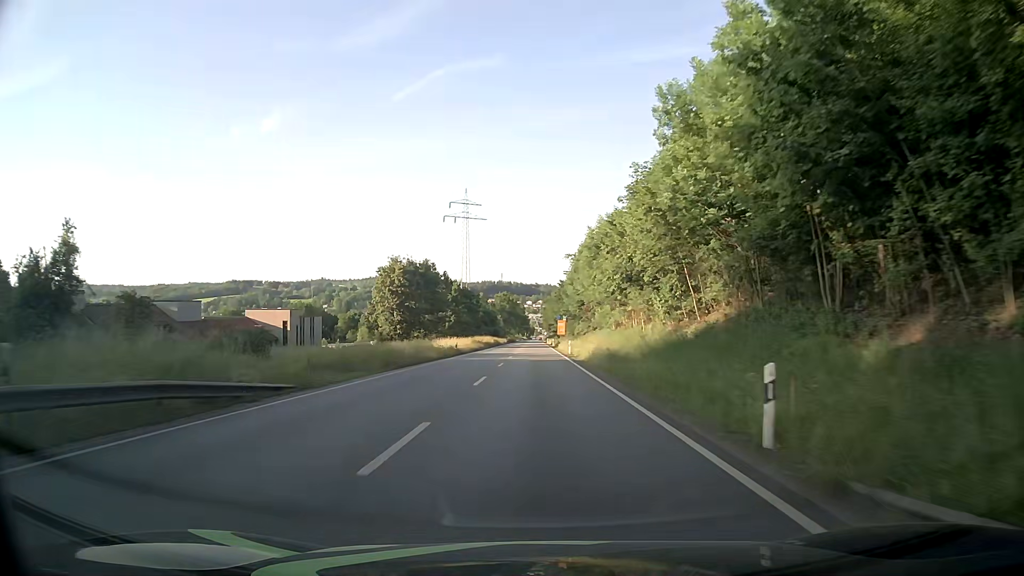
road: primary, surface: asphalt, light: Day
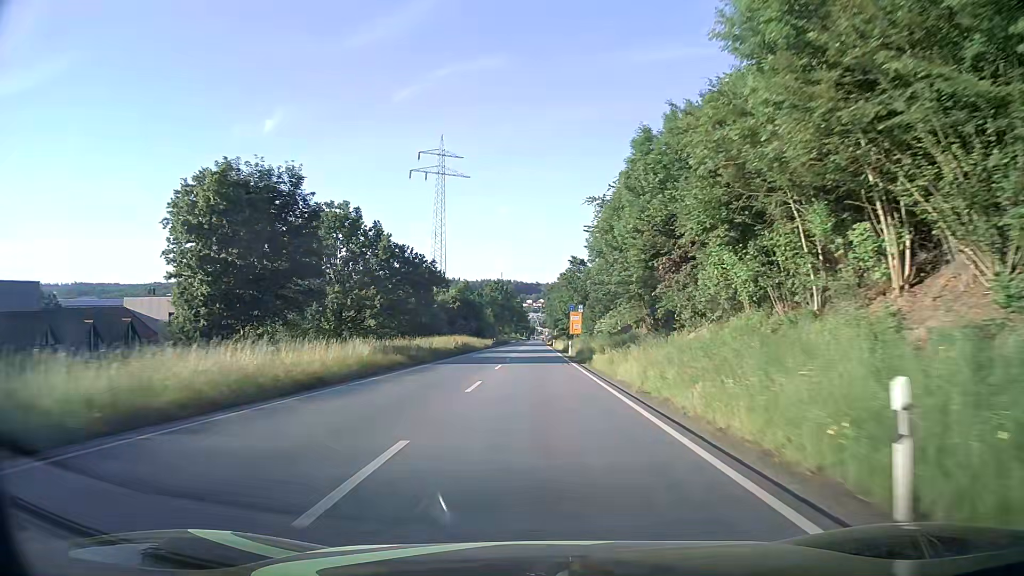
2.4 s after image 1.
(-0.1, +49.9) m; 0°
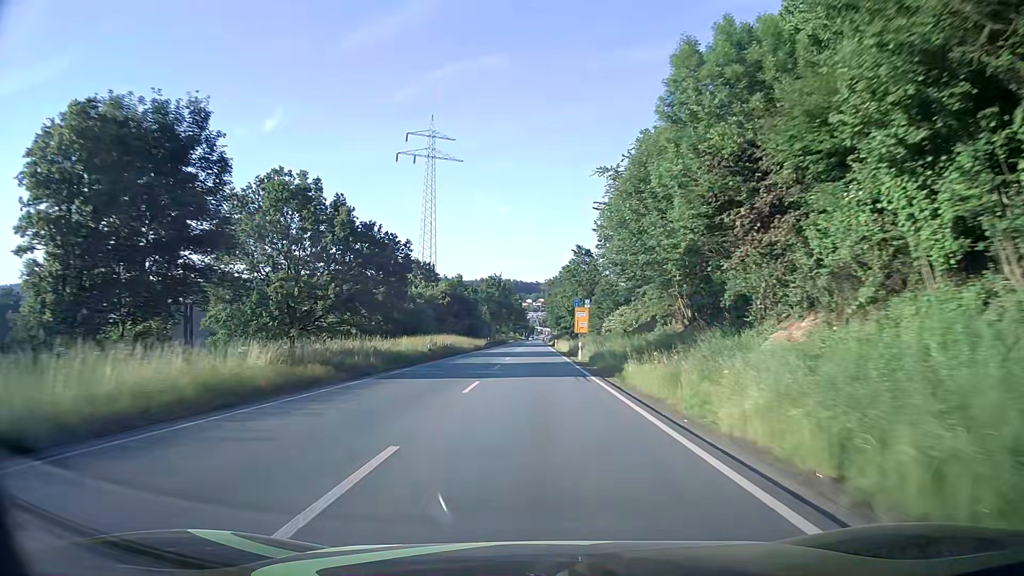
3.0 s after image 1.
(0.0, +12.5) m; 0°
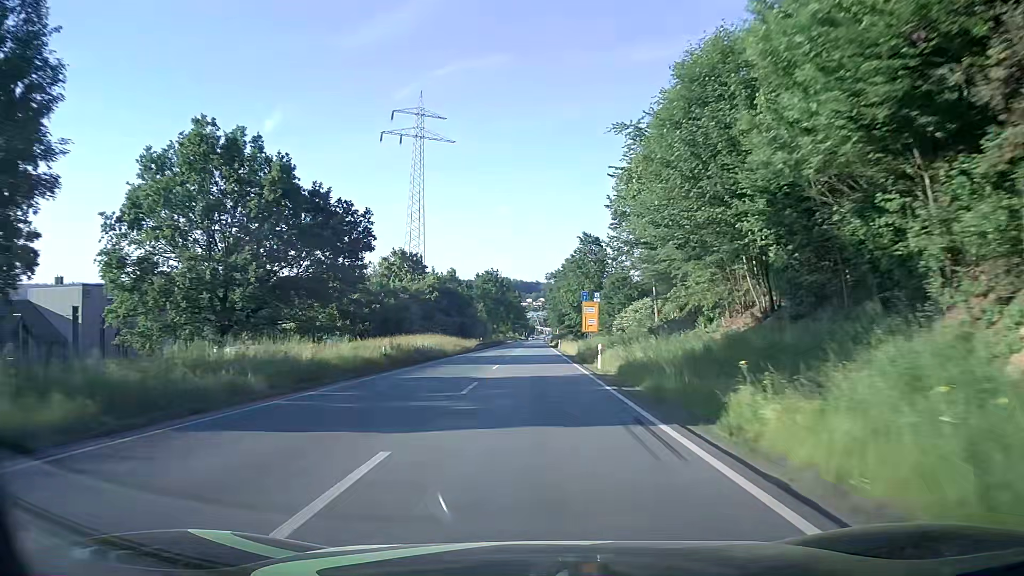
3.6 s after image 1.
(0.0, +12.5) m; 0°
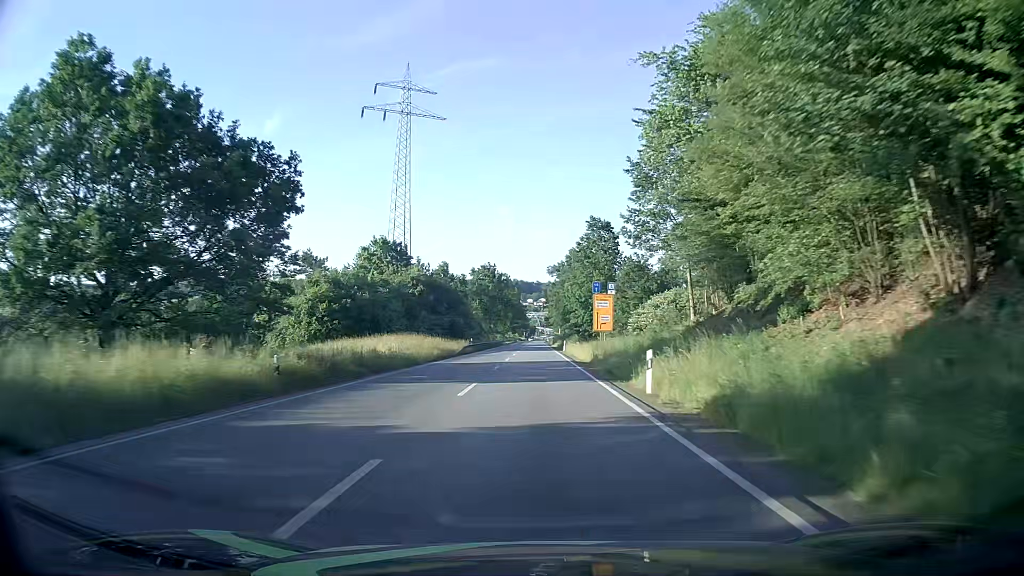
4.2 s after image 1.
(0.0, +12.5) m; 0°
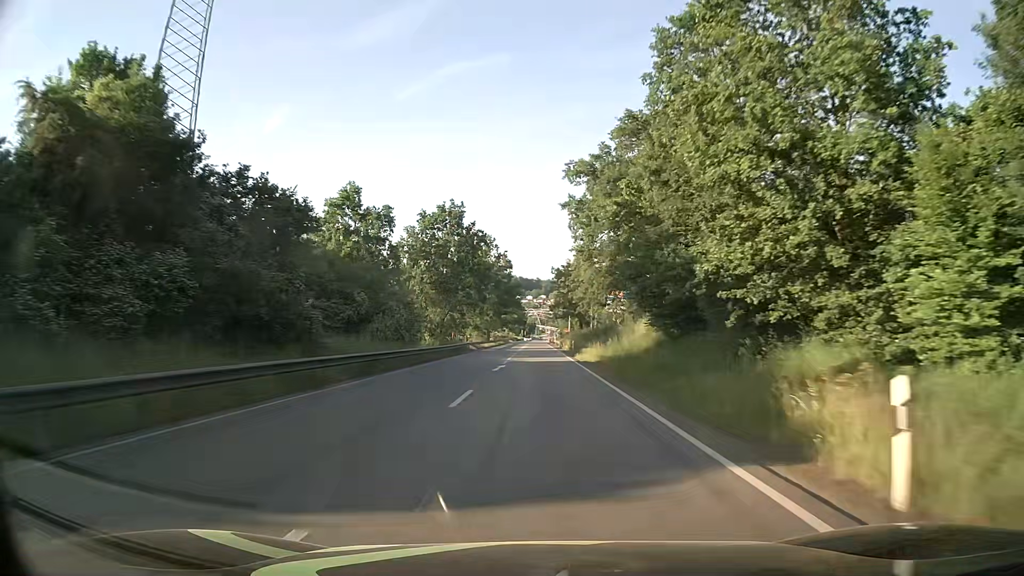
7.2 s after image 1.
(0.0, +62.4) m; 0°
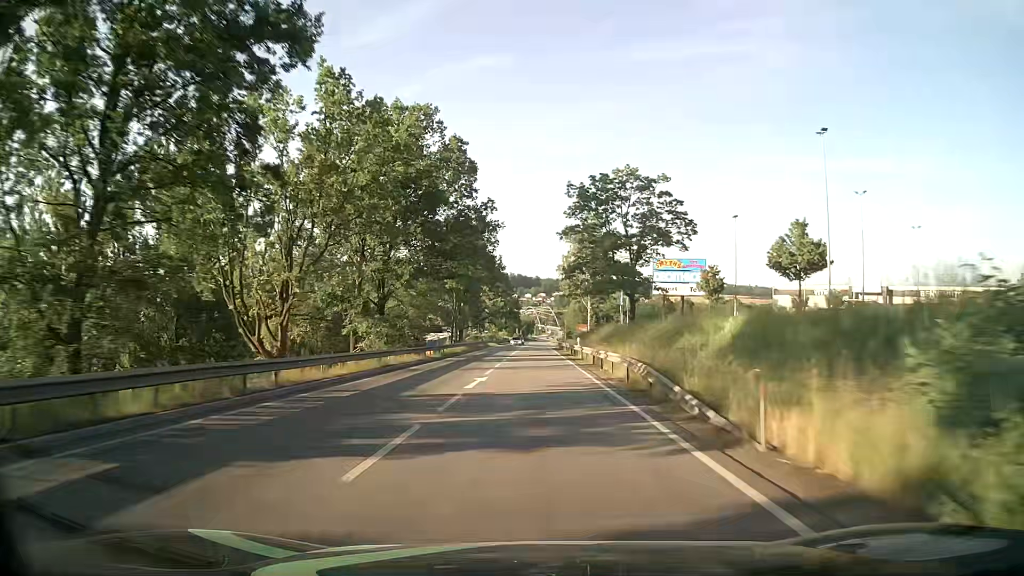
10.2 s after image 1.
(+0.3, +62.5) m; 0°
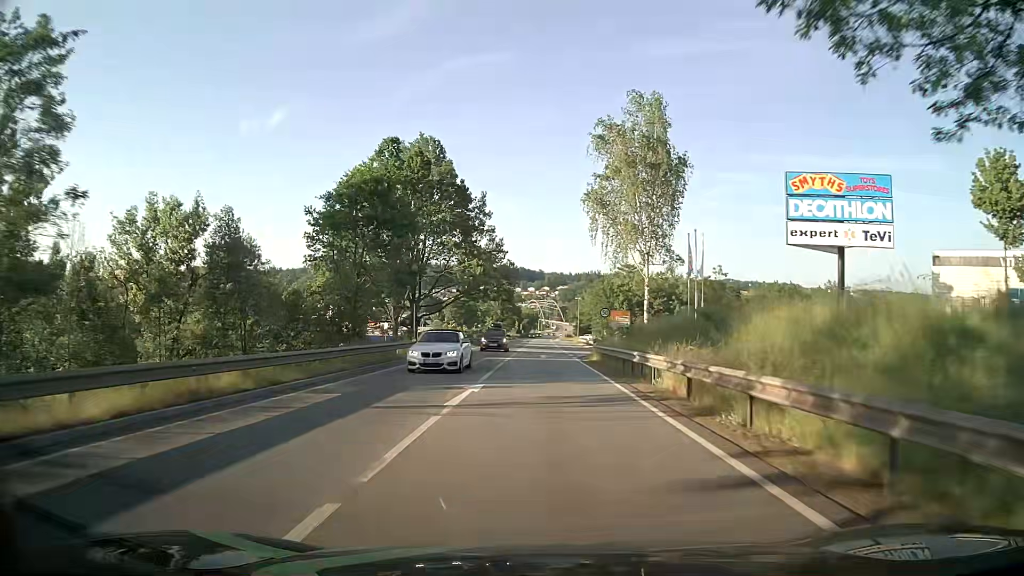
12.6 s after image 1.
(-0.3, +46.6) m; -1°
(0, +10) (0, +20) (0, +30) (0, +40) (0, +50) (+1, +60) (+1, +70) (+1, +80) (+1, +90) (+1, +100) m
